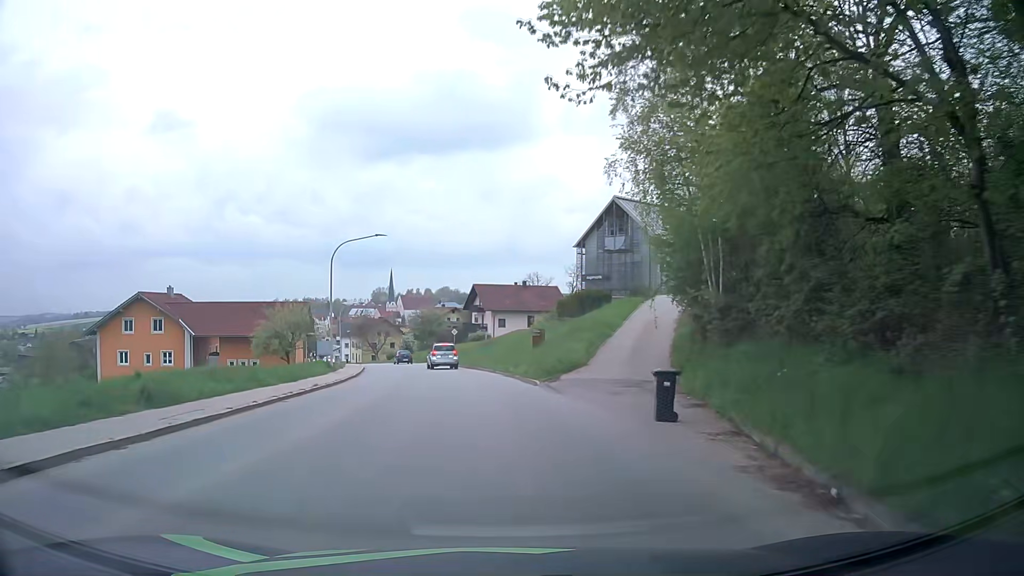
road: tertiary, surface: asphalt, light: Day
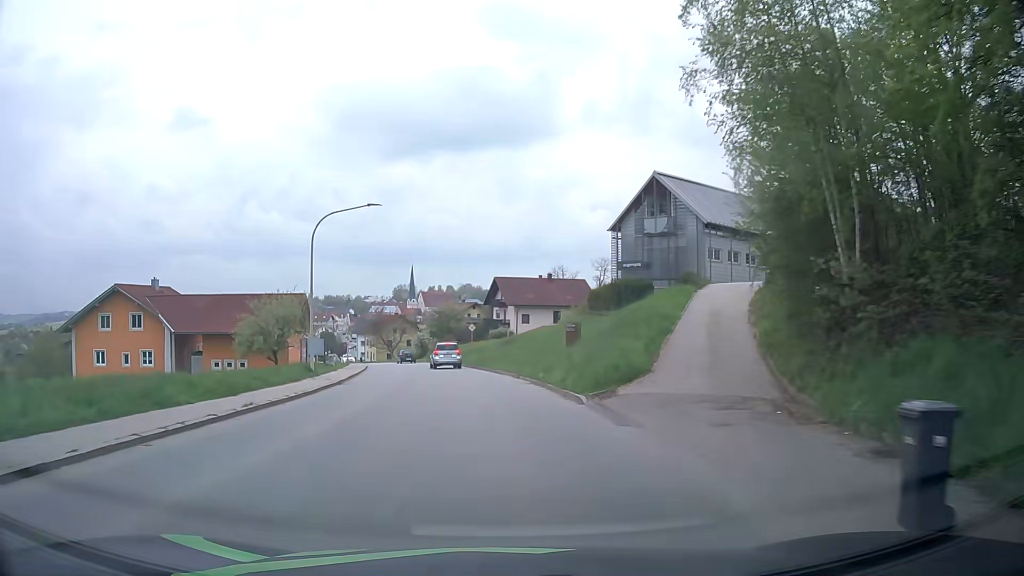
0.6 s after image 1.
(-0.1, +7.6) m; -2°
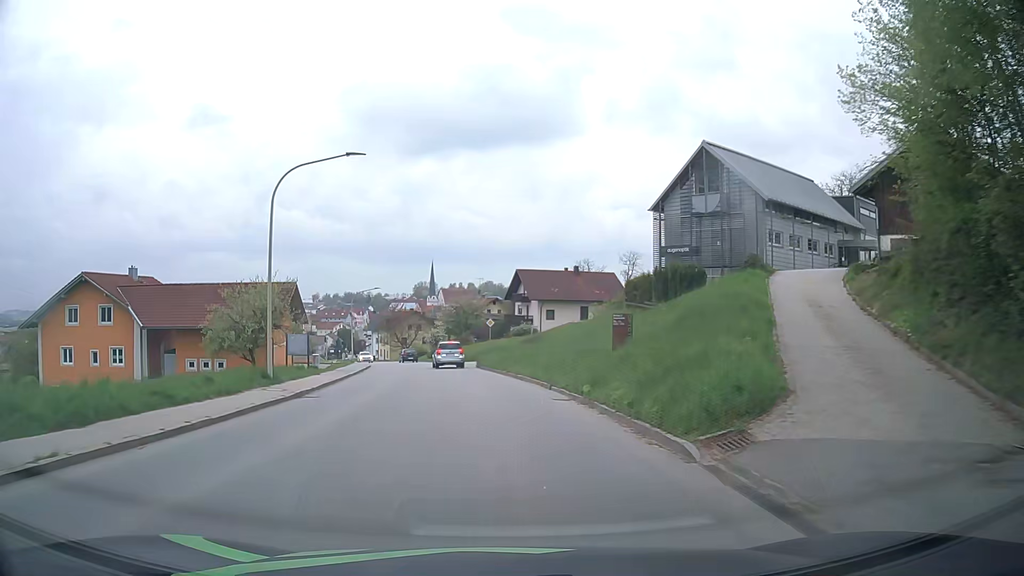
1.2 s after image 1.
(-0.1, +7.6) m; -2°
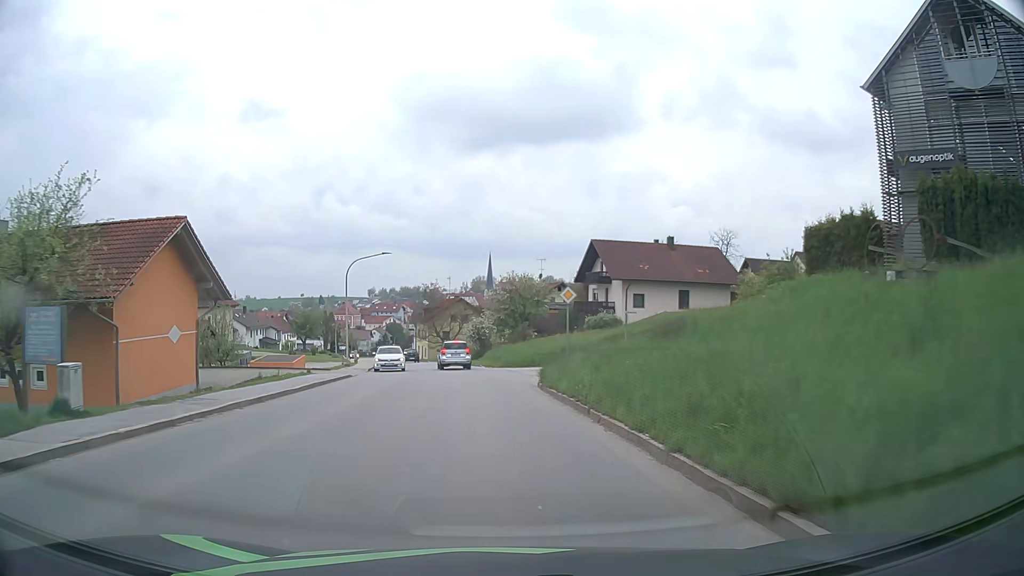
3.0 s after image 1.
(-0.9, +23.1) m; -5°
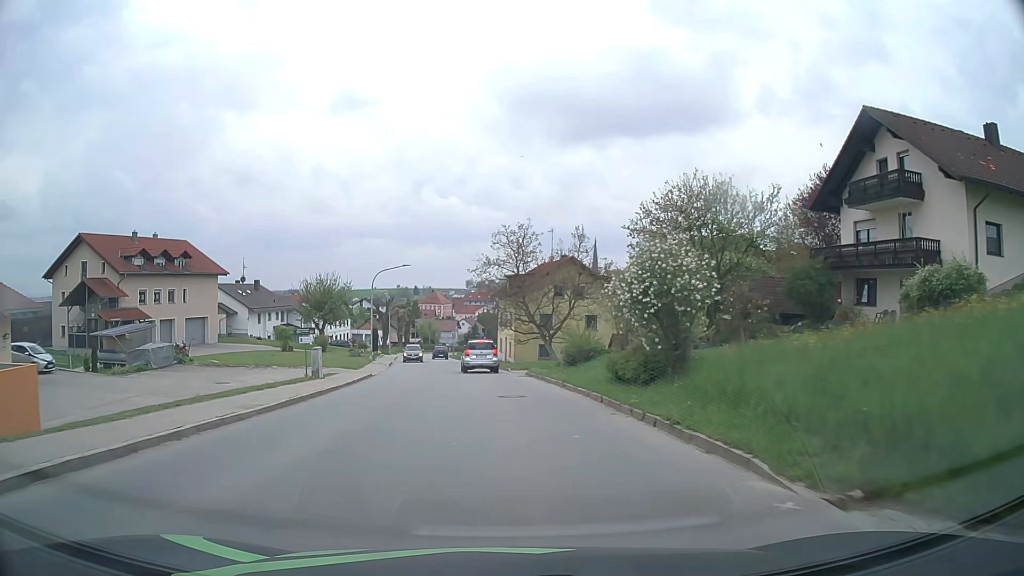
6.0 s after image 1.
(-3.1, +38.3) m; -8°
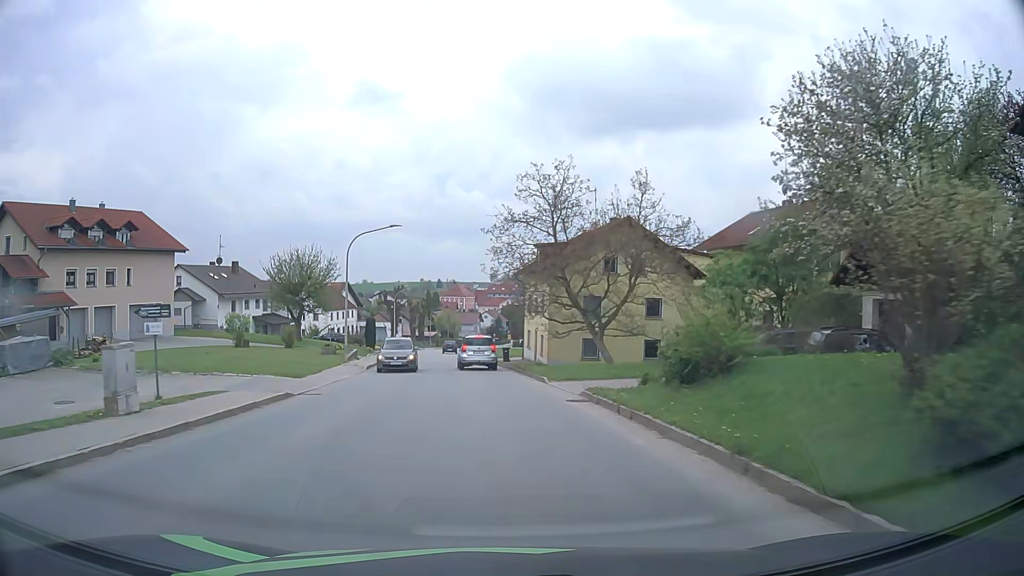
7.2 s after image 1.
(-0.3, +15.1) m; -2°
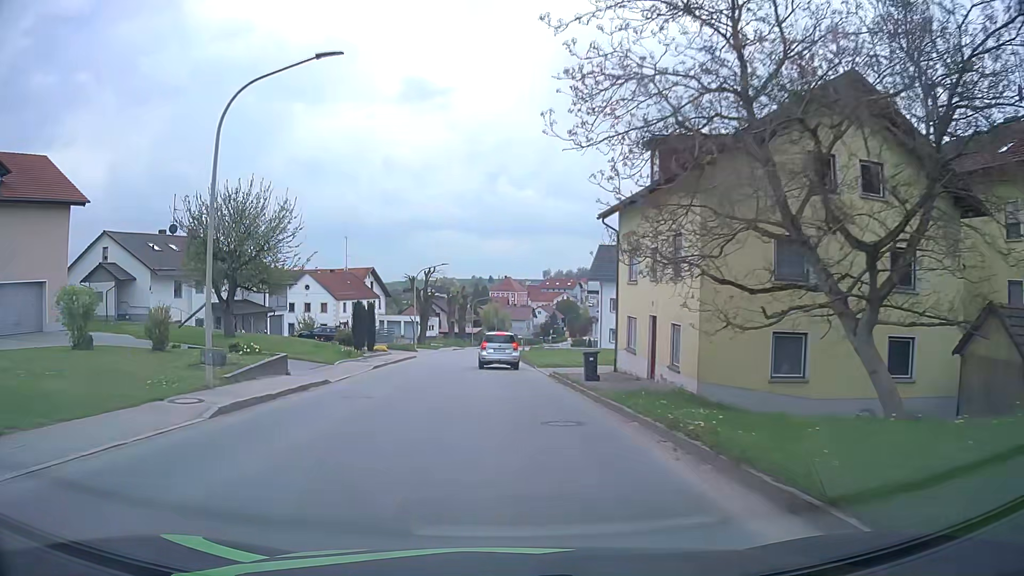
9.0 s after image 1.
(-0.8, +22.0) m; -4°
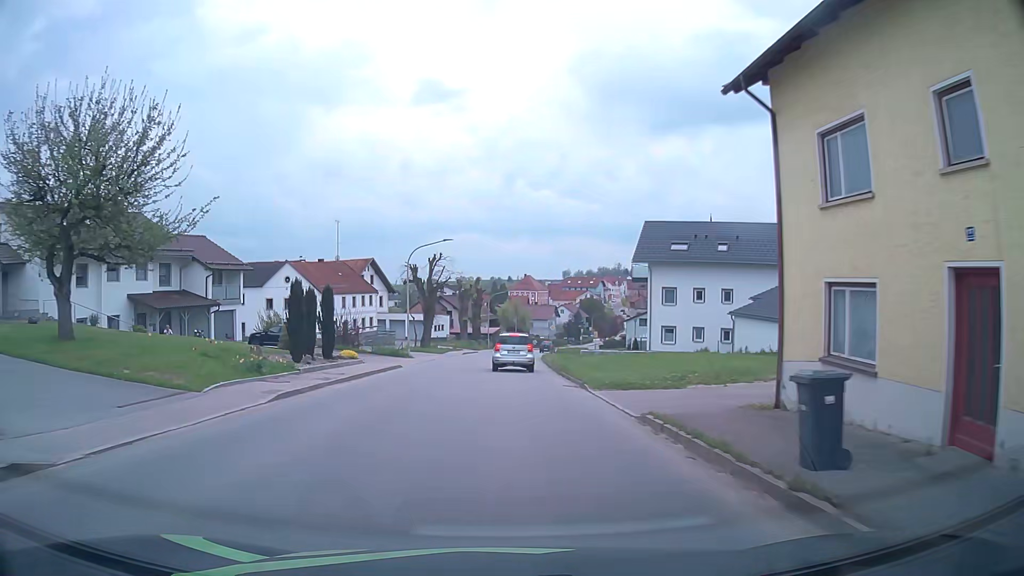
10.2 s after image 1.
(-0.3, +14.3) m; -2°
(0, +10) (0, +20) (0, +30) (0, +40) (0, +50) (+1, +60) (+2, +70) (+3, +80) (+5, +90) (+7, +99) m
